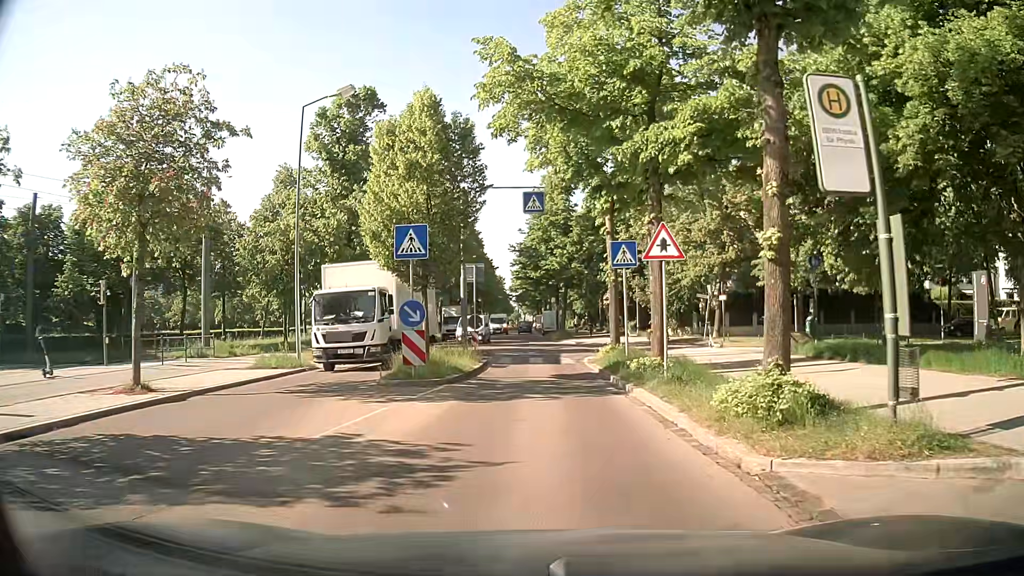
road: residential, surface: asphalt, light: Day
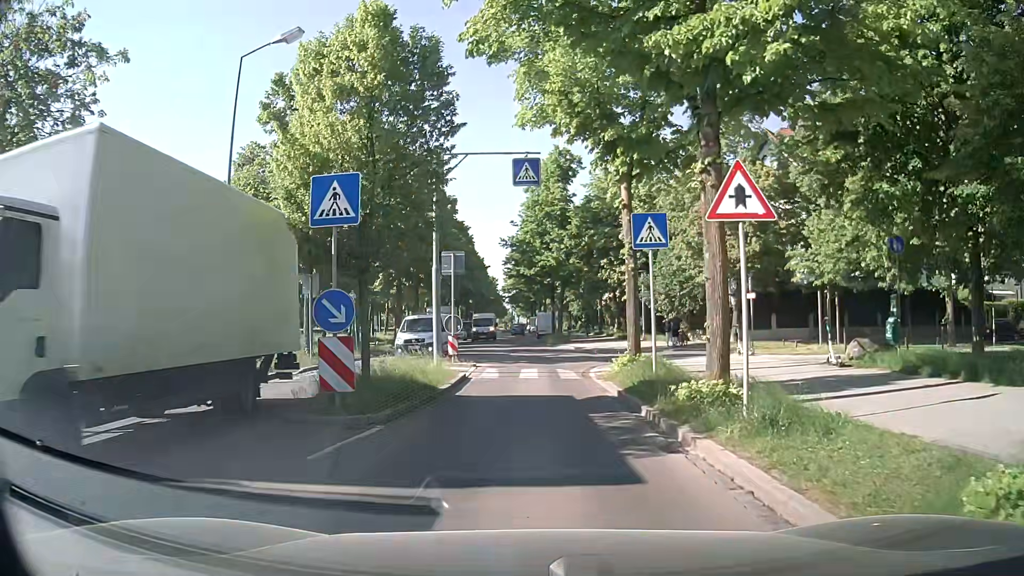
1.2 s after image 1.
(0.0, +5.3) m; 0°
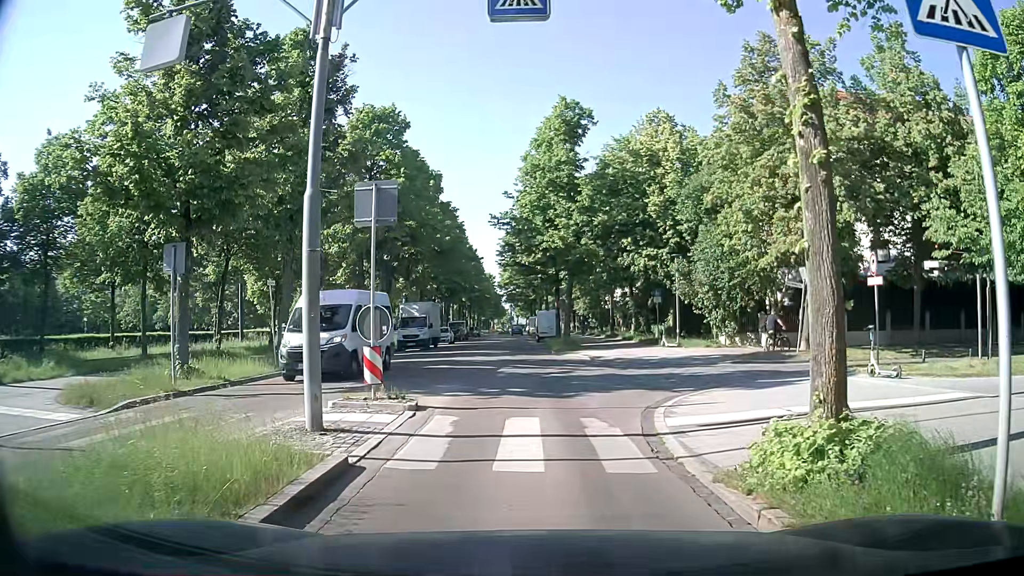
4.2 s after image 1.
(0.0, +10.8) m; +2°
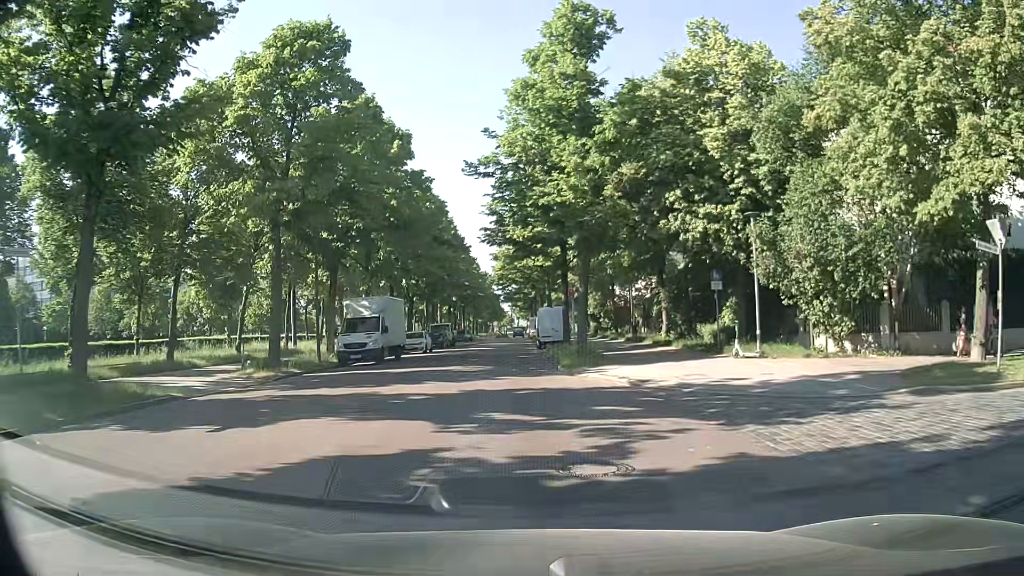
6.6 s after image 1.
(-0.1, +13.2) m; 0°
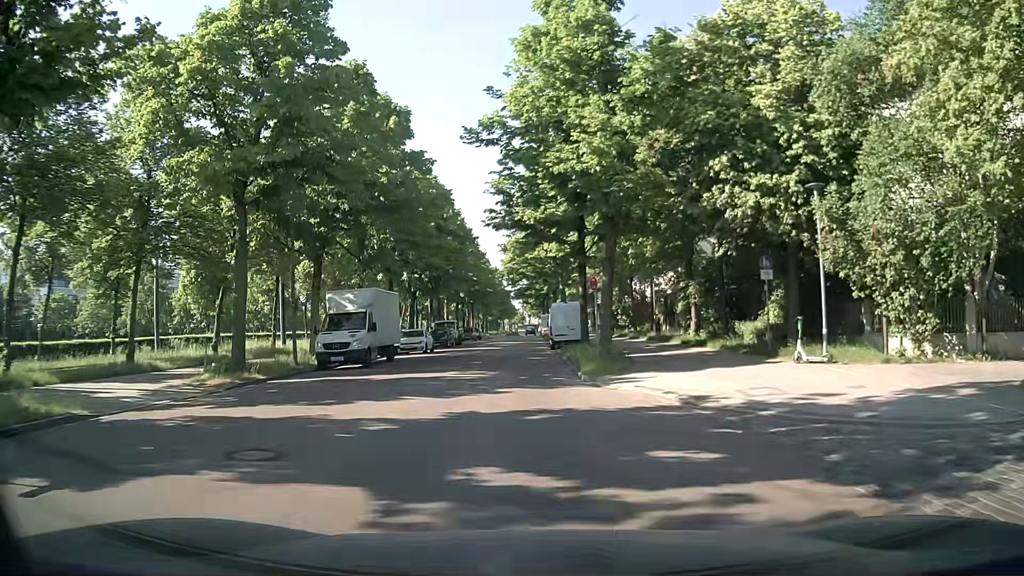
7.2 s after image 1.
(-0.1, +4.4) m; -2°
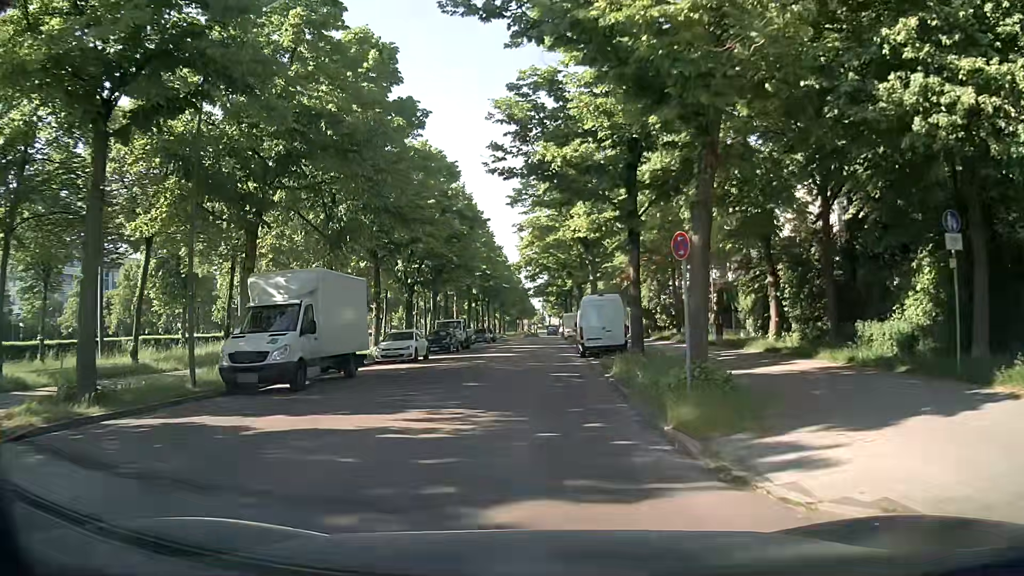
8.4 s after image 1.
(-0.1, +9.4) m; -1°
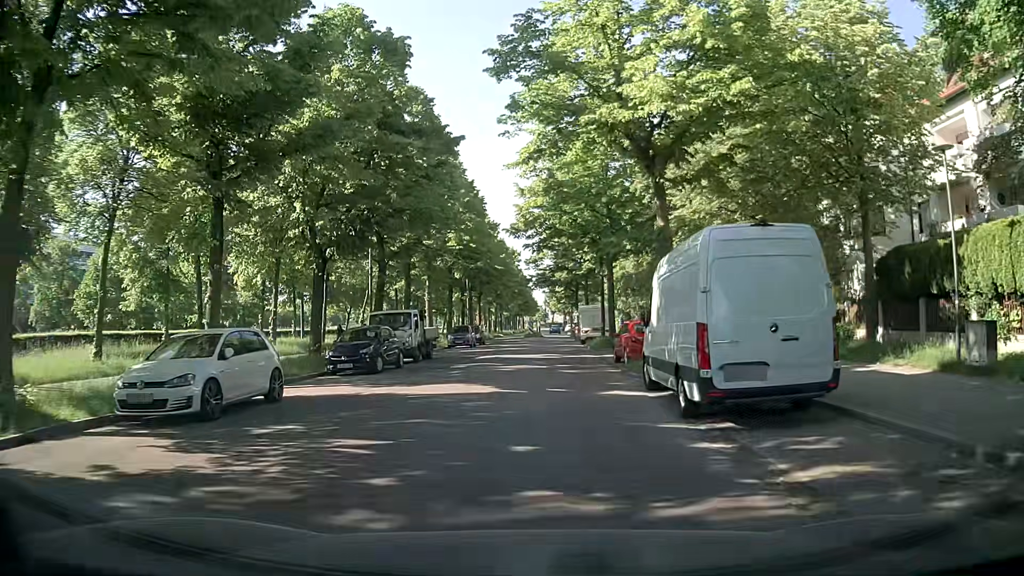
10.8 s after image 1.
(-0.2, +19.4) m; 0°
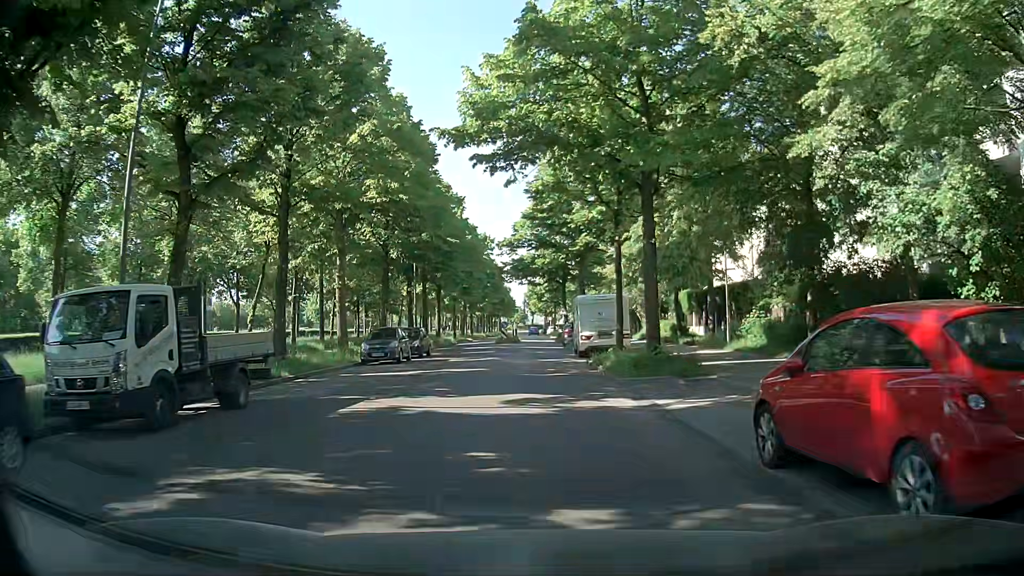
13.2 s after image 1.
(+0.5, +17.7) m; +1°
(0, +10) (+1, +20) (+1, +30) (+1, +40) (+1, +50) (+2, +60) (+2, +70) (+2, +80) (+2, +90) (+2, +100) m
